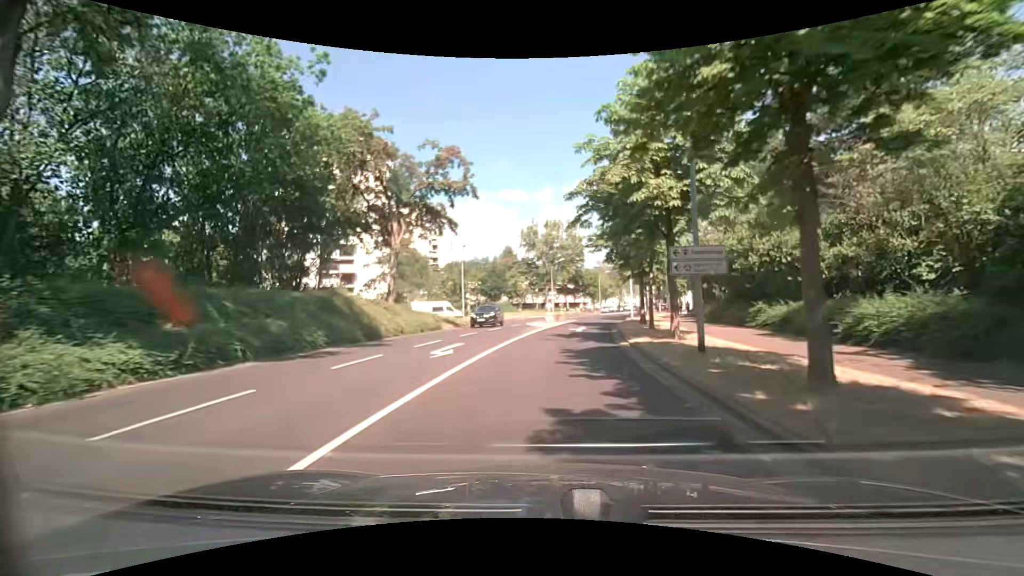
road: tertiary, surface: asphalt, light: Day
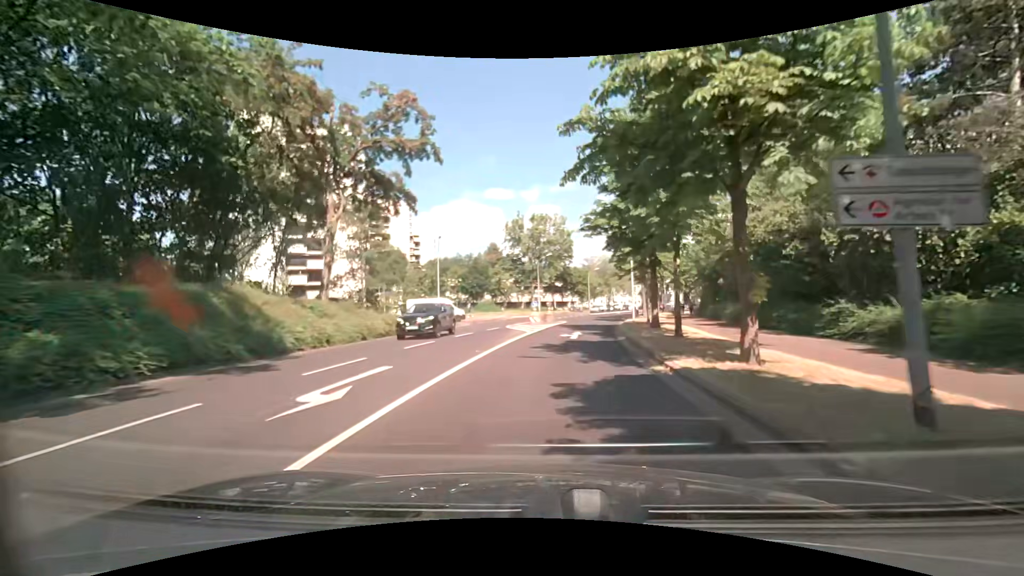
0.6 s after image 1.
(+0.1, +7.2) m; +1°
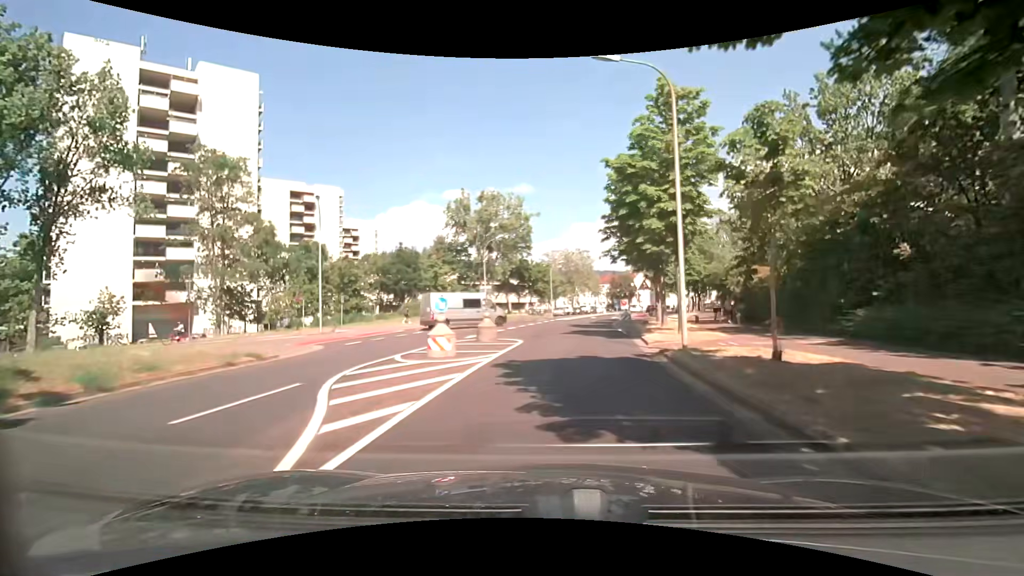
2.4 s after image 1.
(+1.1, +21.4) m; +4°
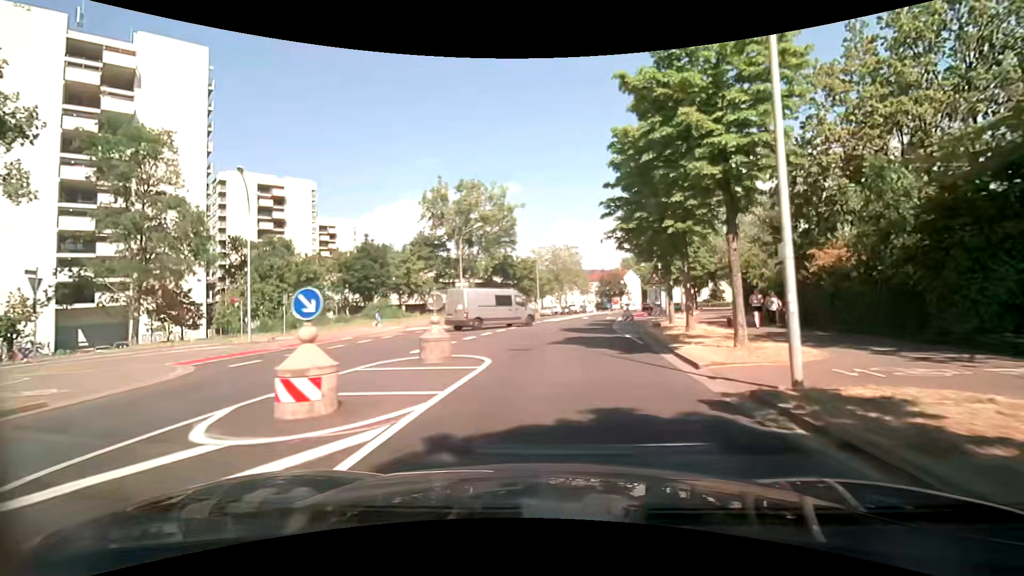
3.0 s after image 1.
(+0.2, +7.2) m; +2°
